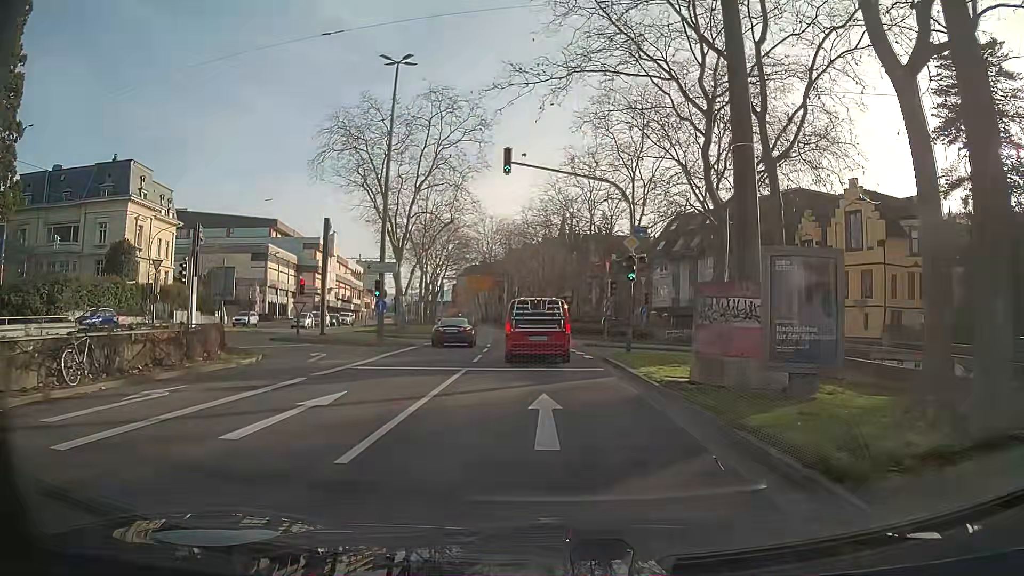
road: primary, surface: asphalt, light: Day
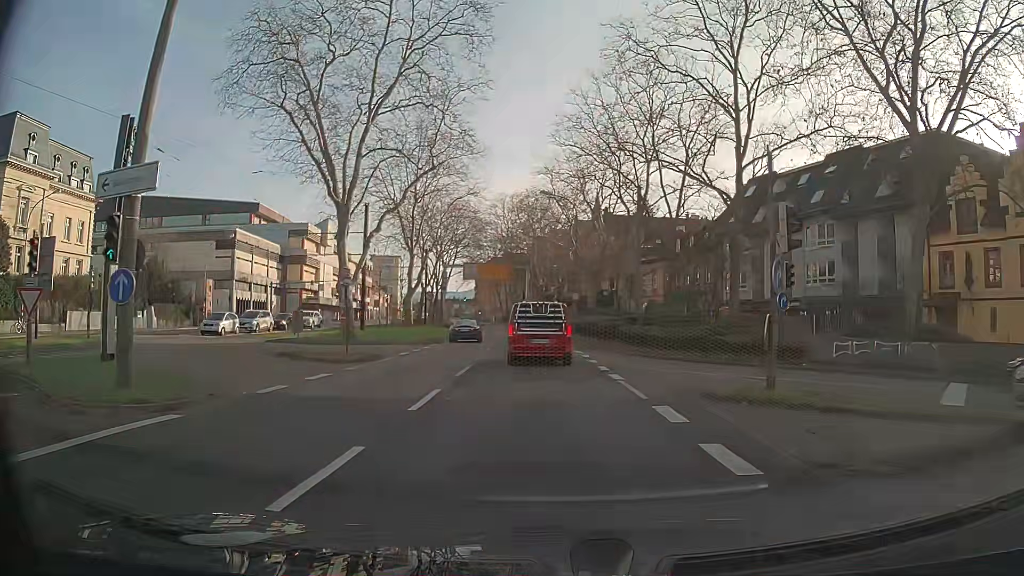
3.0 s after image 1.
(-0.5, +22.5) m; -2°
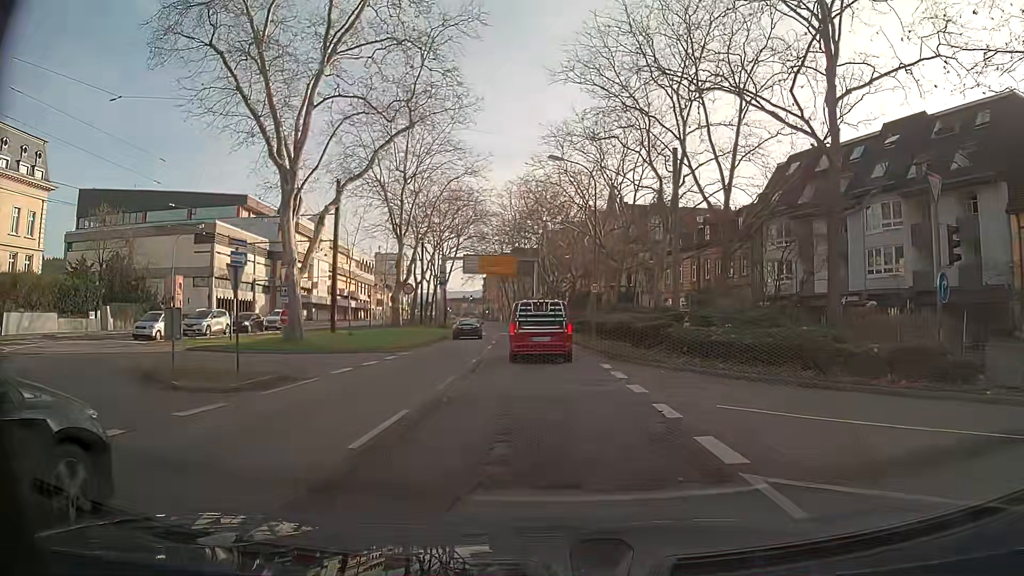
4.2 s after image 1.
(-0.1, +9.1) m; -1°
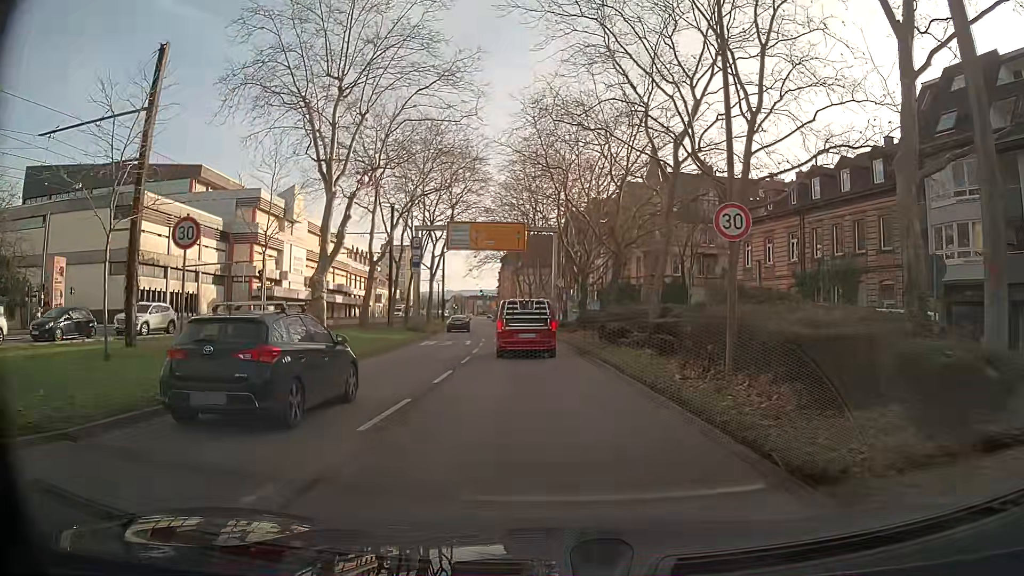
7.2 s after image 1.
(-0.4, +22.7) m; -2°
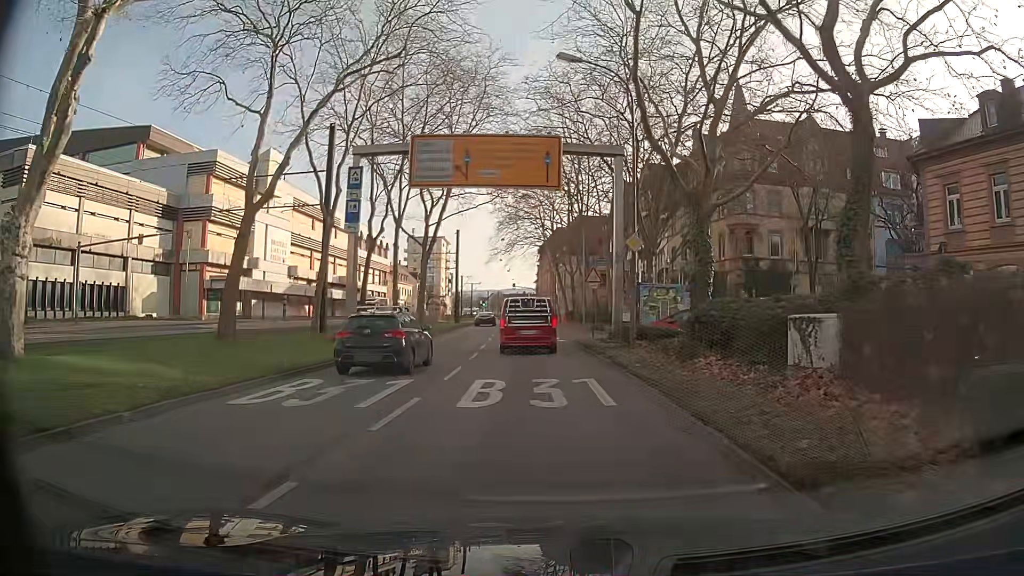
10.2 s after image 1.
(-0.6, +22.6) m; -4°
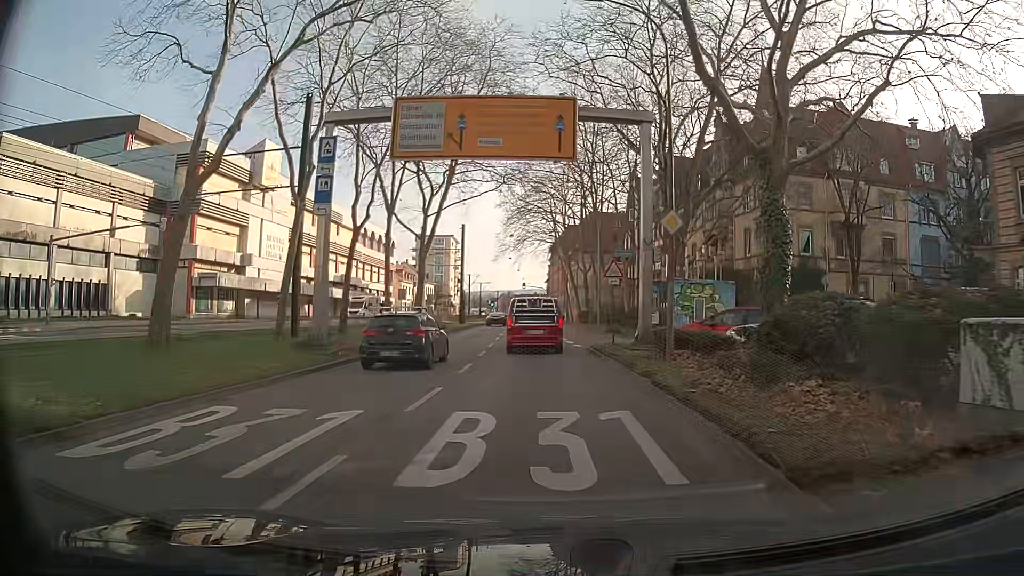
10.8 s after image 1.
(0.0, +4.5) m; -1°
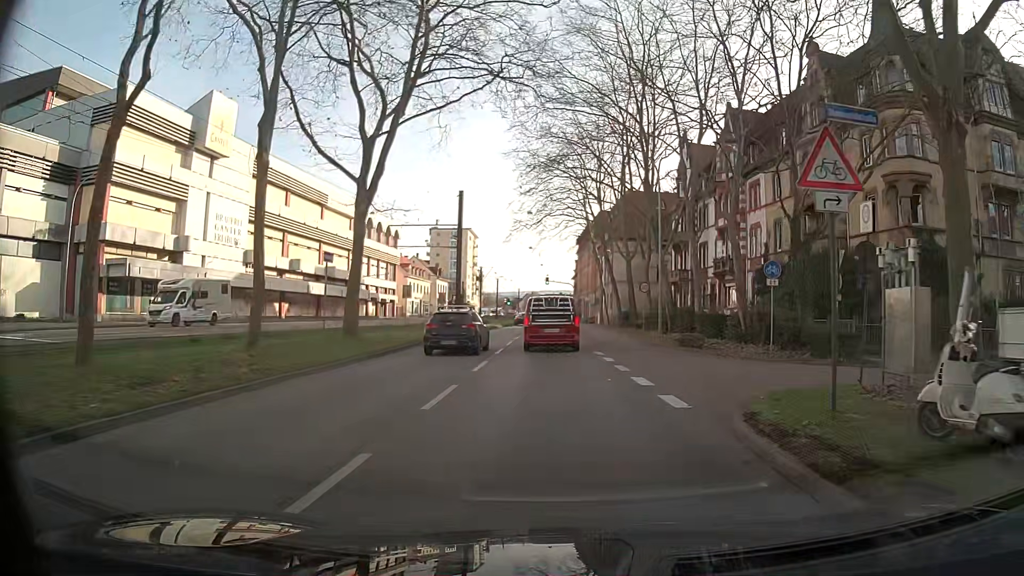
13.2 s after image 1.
(-0.5, +18.1) m; -3°
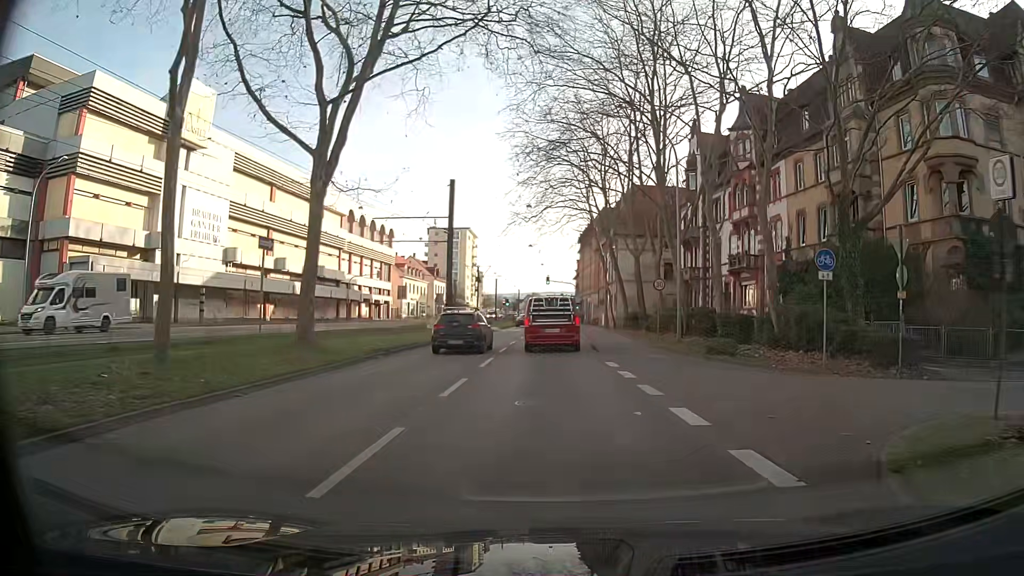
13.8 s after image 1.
(0.0, +4.5) m; +1°
(0, +10) (0, +20) (0, +30) (0, +40) (0, +50) (+1, +60) (+1, +70) (+1, +80) (+1, +90) (0, +100) m
